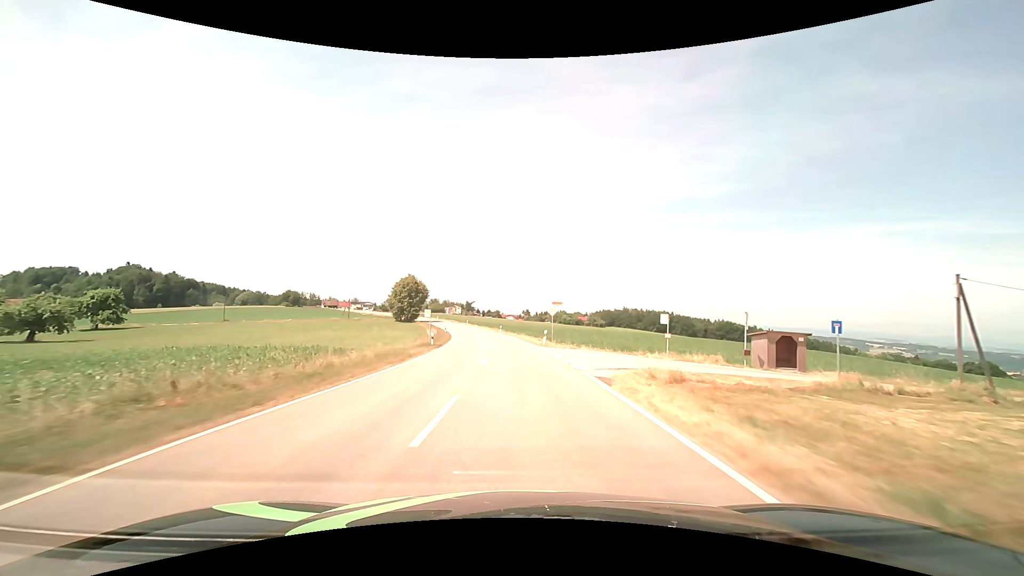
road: tertiary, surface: asphalt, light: Day
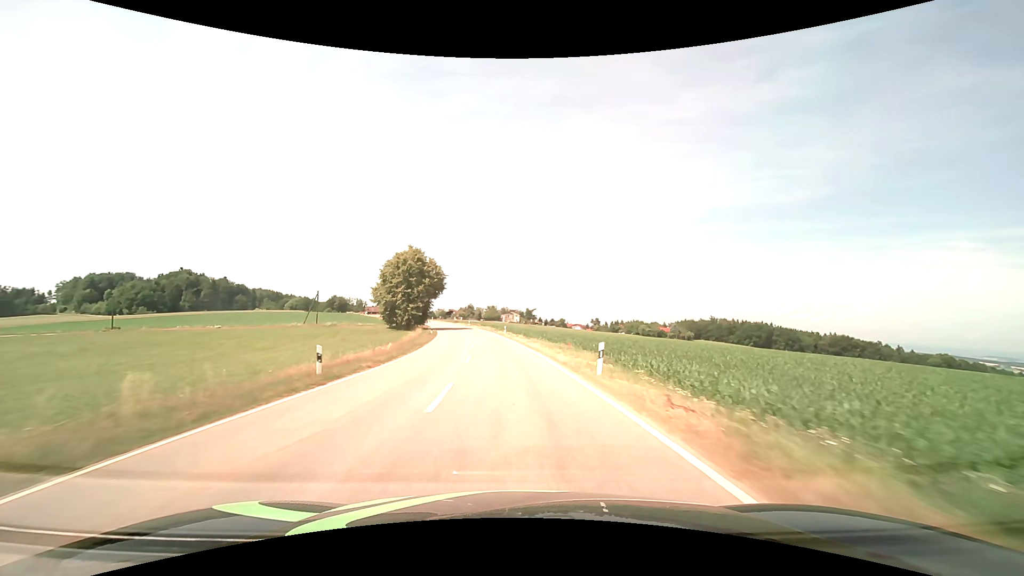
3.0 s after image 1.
(-2.6, +57.4) m; -7°
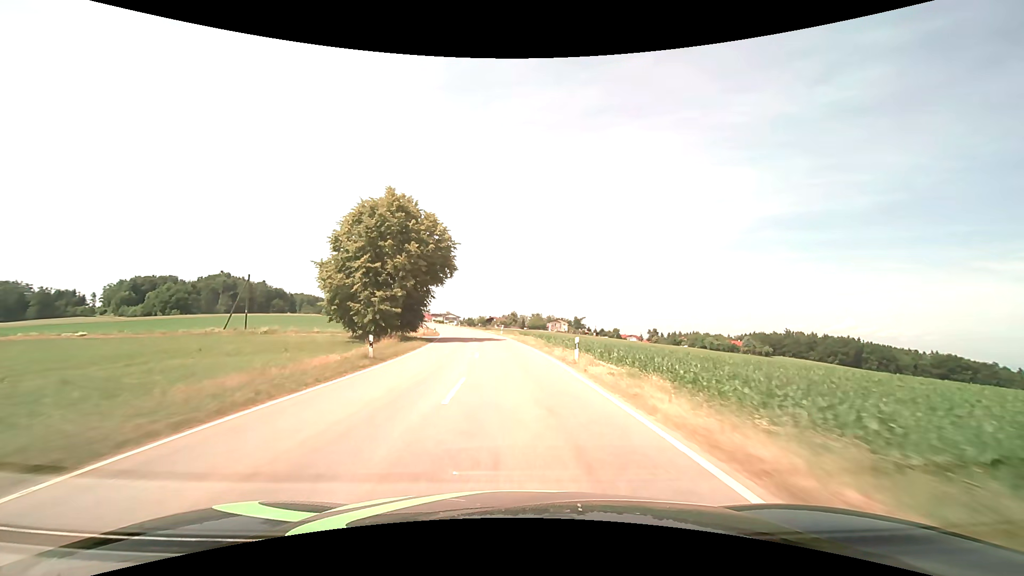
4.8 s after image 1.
(-1.9, +34.4) m; -5°
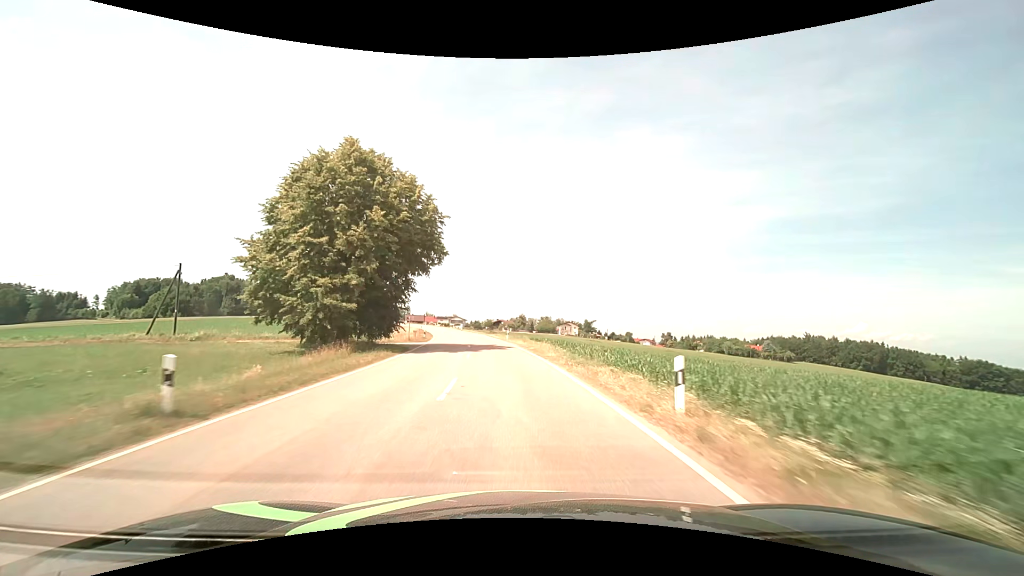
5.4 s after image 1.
(-0.1, +11.4) m; -1°
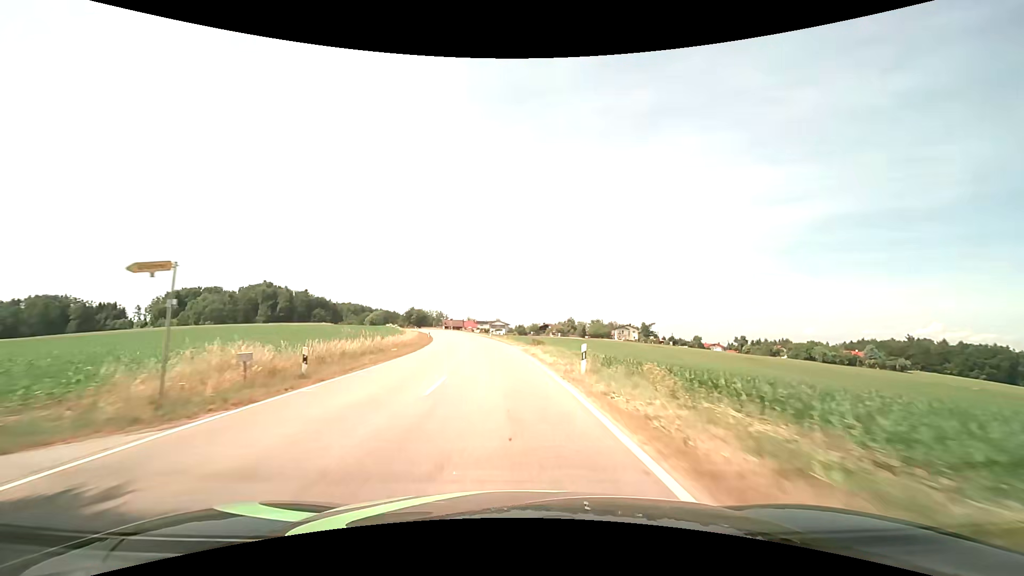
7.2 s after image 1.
(-1.3, +33.6) m; -5°
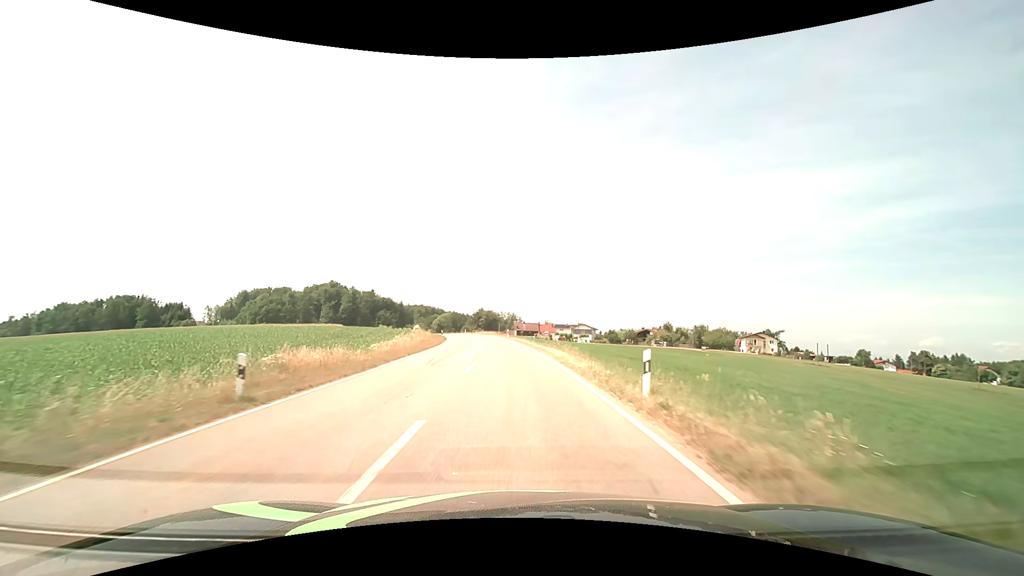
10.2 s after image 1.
(-4.3, +54.0) m; -9°
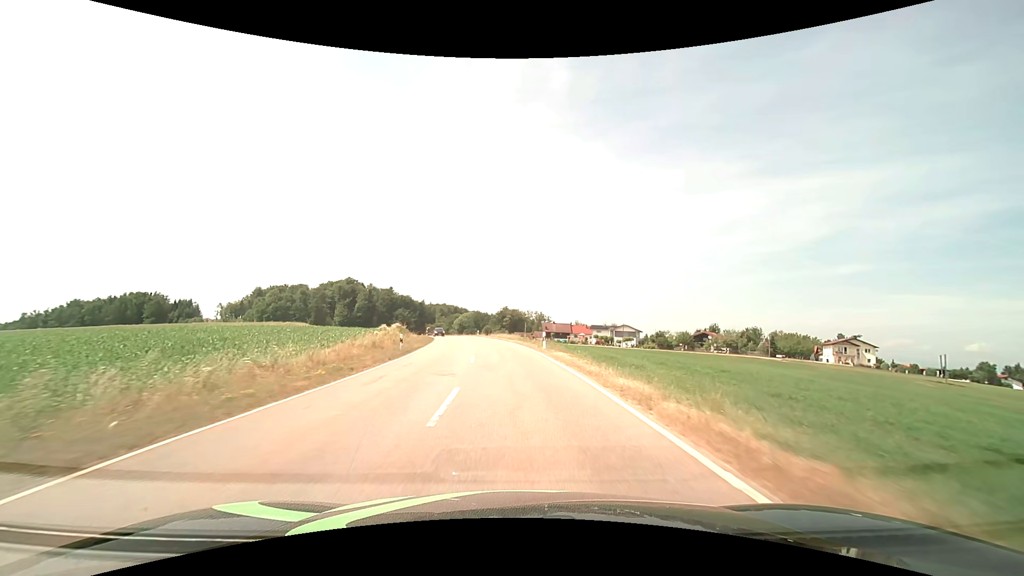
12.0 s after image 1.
(-1.2, +31.2) m; -3°
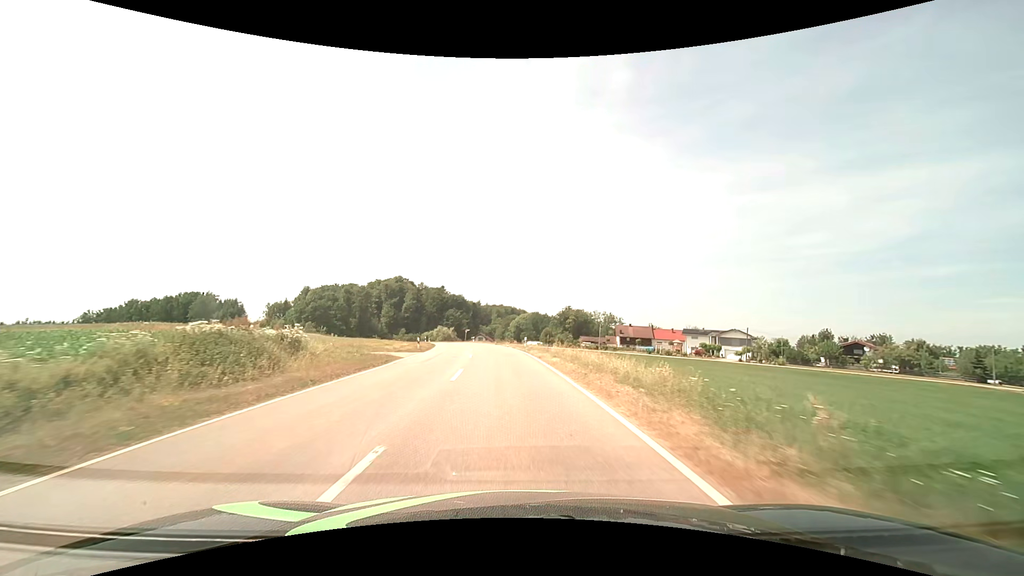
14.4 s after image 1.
(-1.7, +40.0) m; -6°
(0, +10) (-1, +20) (-2, +30) (-3, +40) (-4, +50) (-5, +60) (-7, +70) (-9, +79) (-12, +89) (-15, +99) m
